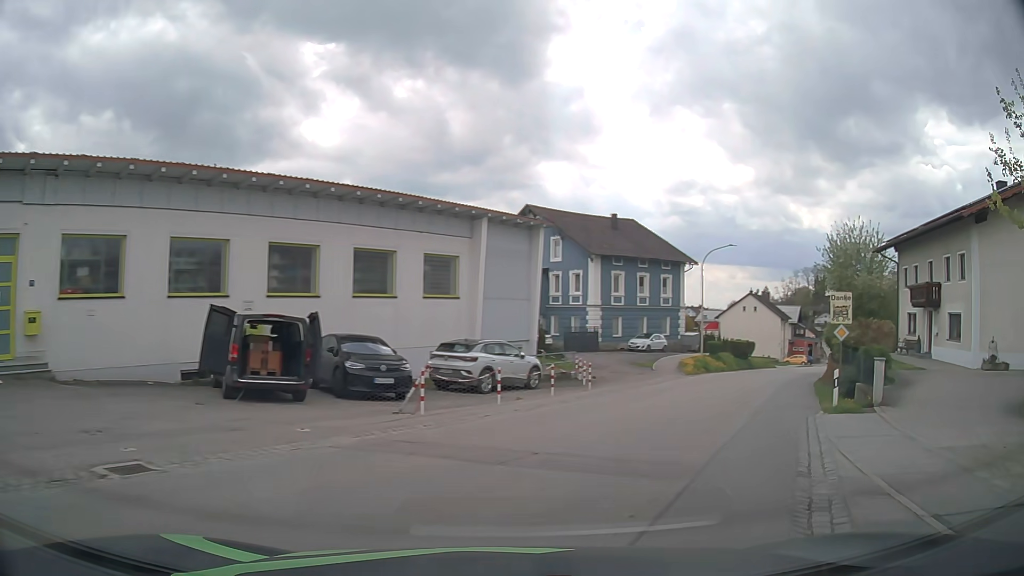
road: secondary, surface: asphalt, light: Day
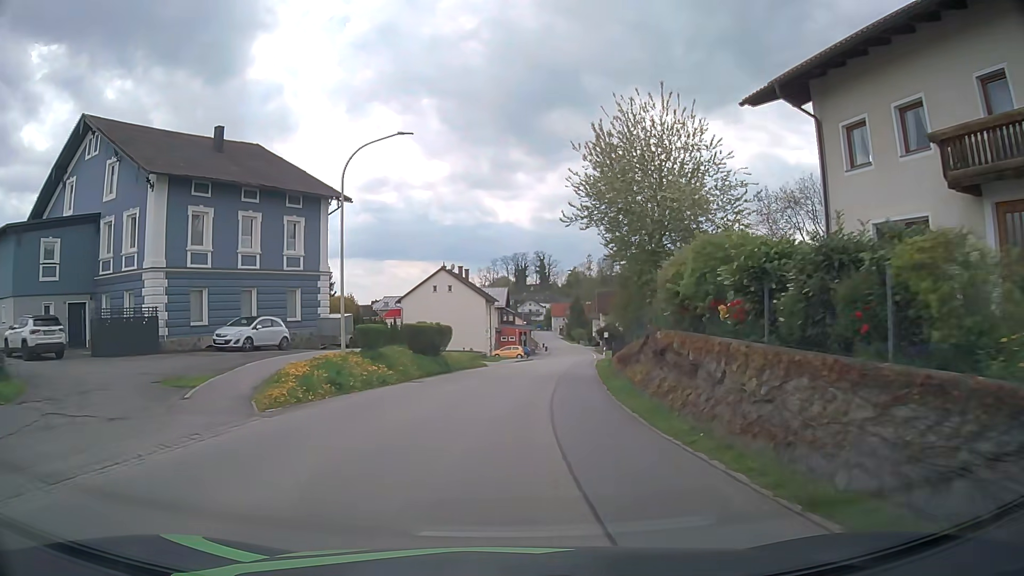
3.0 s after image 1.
(+8.6, +23.7) m; +27°
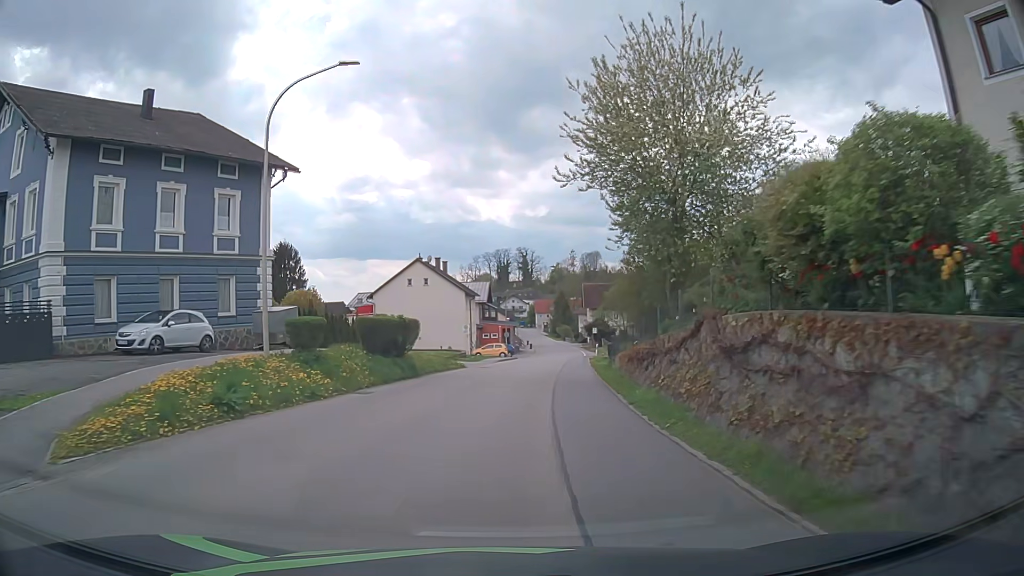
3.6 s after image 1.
(+0.1, +6.4) m; +1°
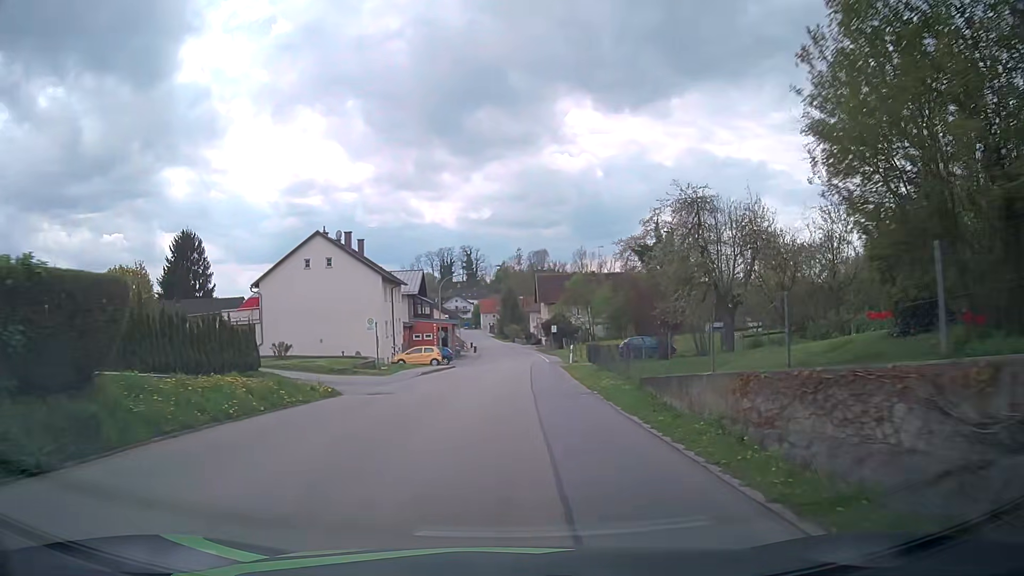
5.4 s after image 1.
(+0.7, +19.4) m; +5°
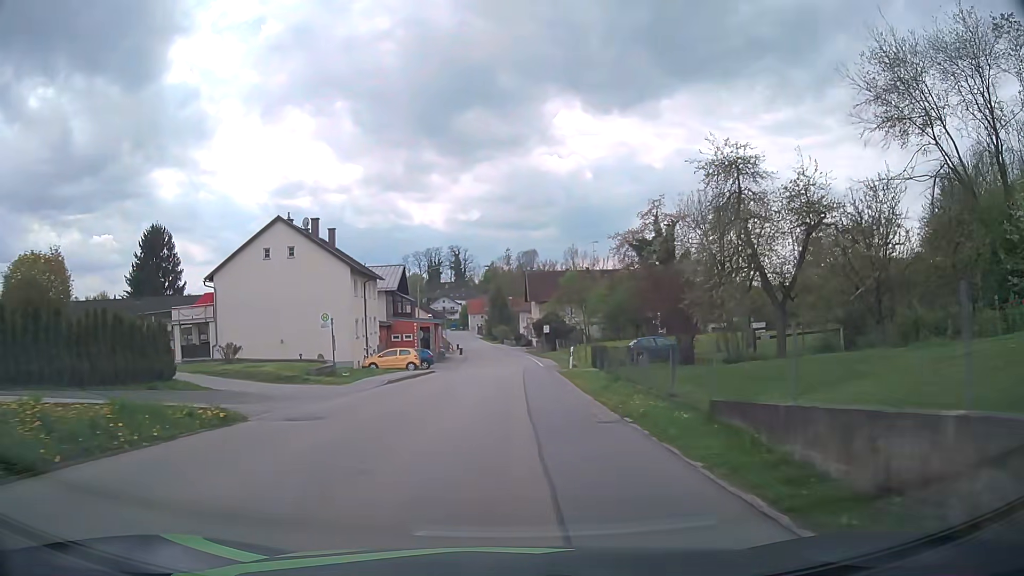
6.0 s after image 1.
(0.0, +6.7) m; +3°
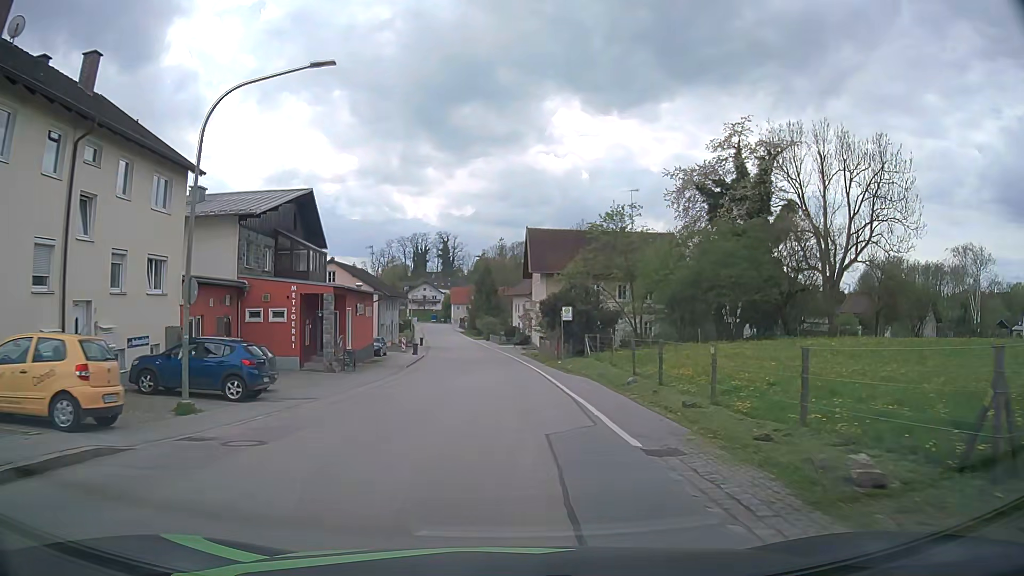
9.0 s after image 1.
(-0.8, +35.0) m; -1°
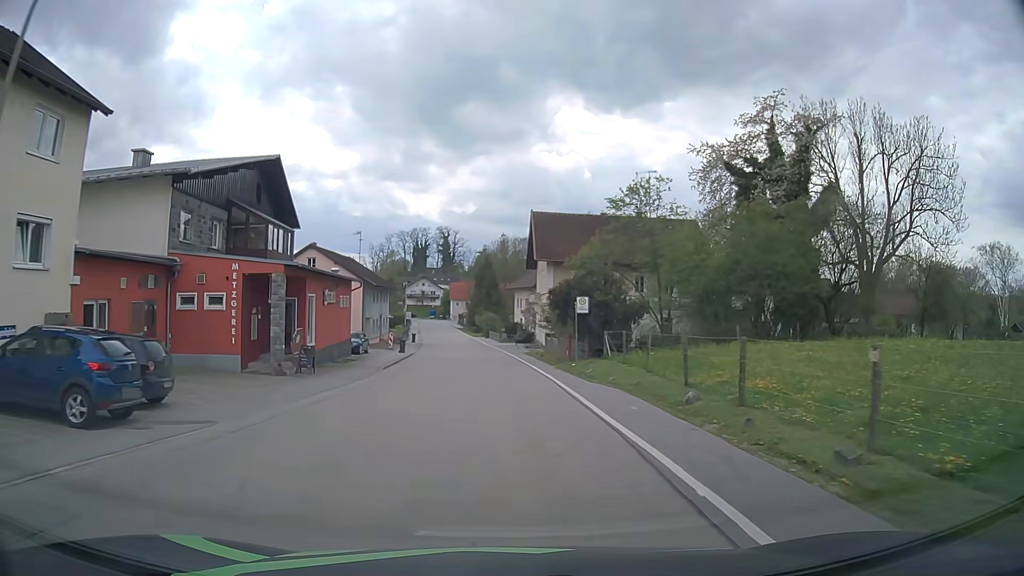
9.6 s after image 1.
(0.0, +7.0) m; 0°
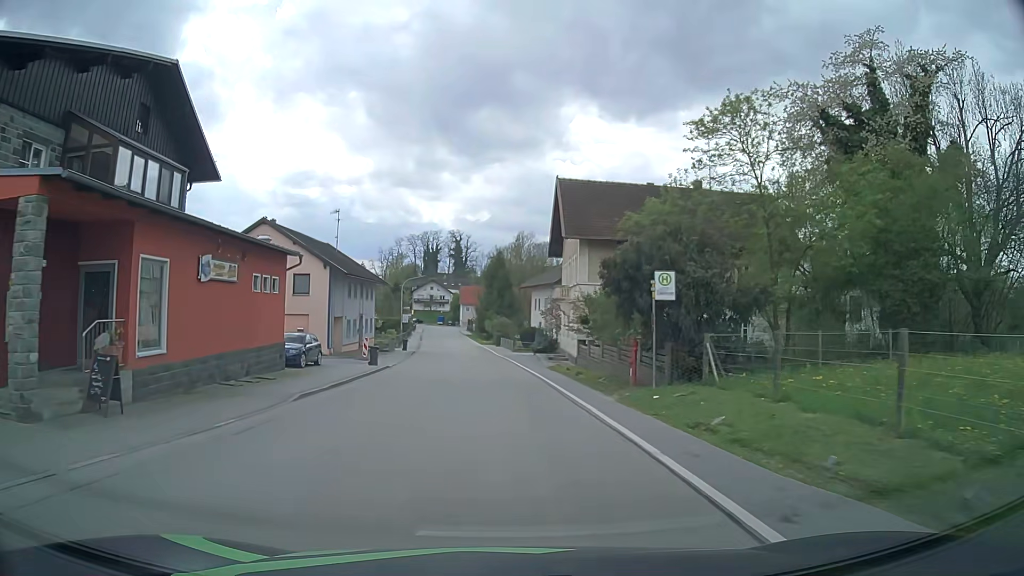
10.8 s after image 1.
(-0.1, +14.1) m; -1°
(0, +10) (0, +20) (-1, +30) (-2, +40) (-2, +50) (-3, +60) (-4, +70) (-5, +80) (-6, +90) (-7, +100) m
